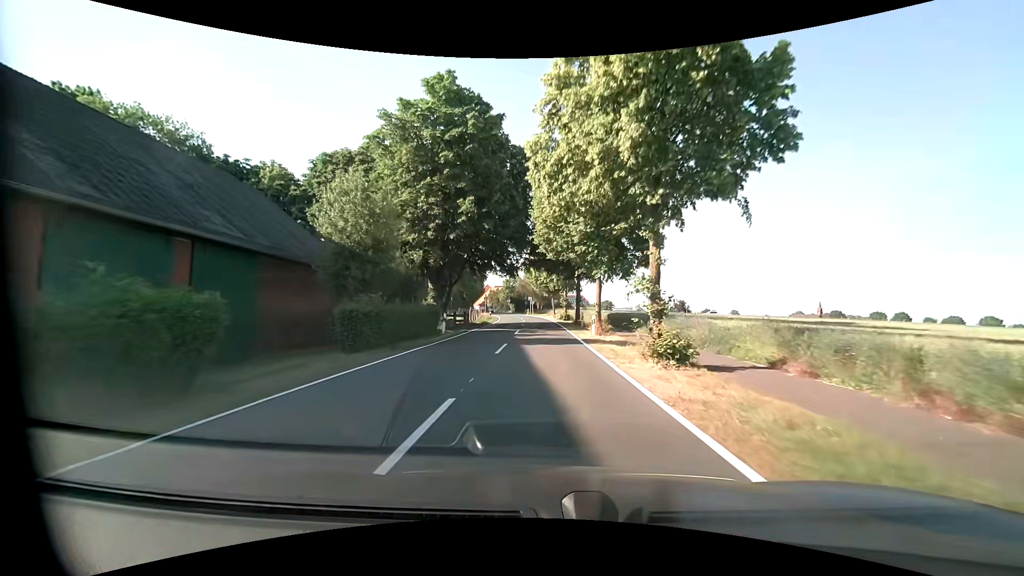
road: tertiary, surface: asphalt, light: Day
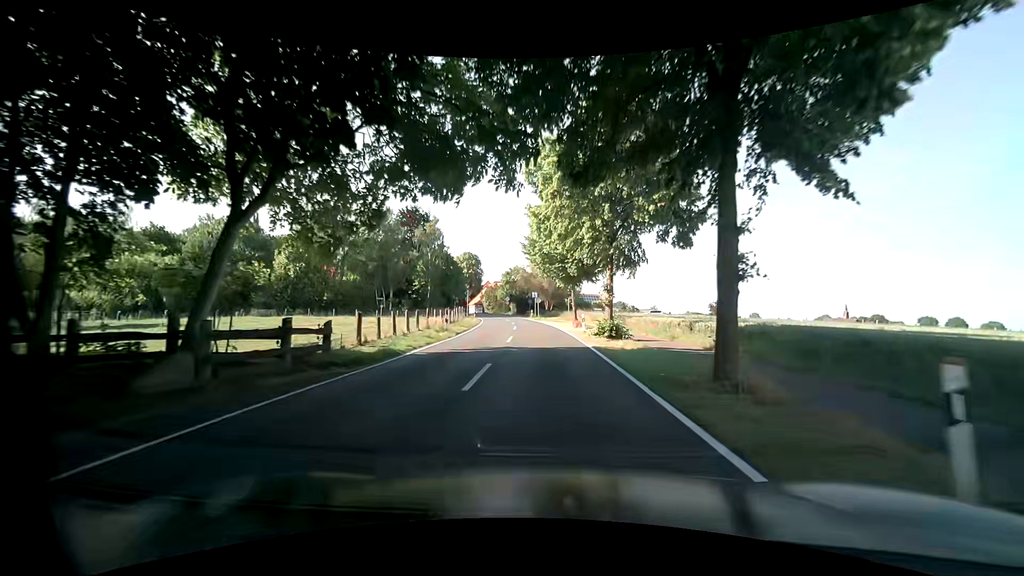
(-0.2, +31.0) m; -1°
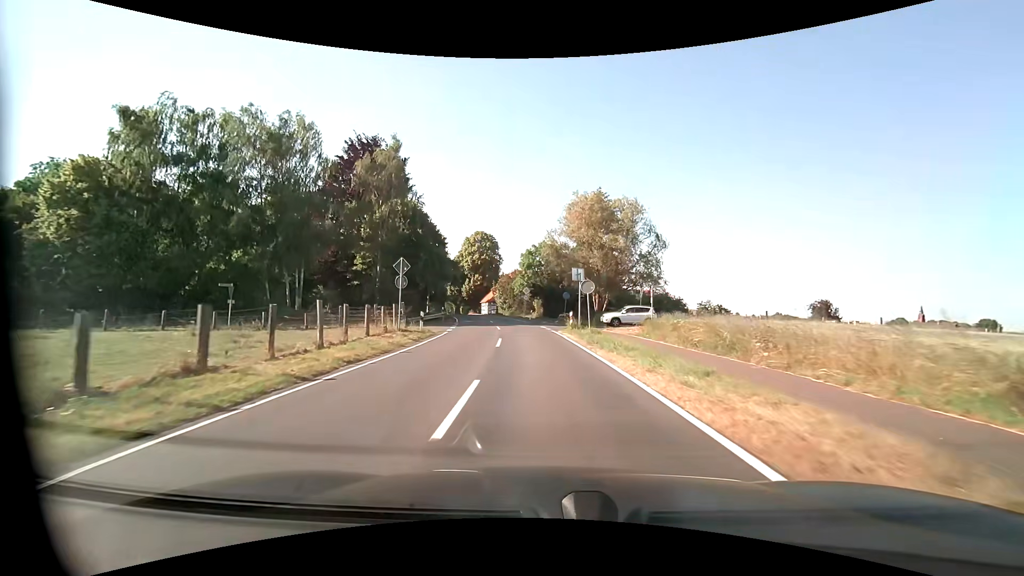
(-0.8, +39.3) m; -3°
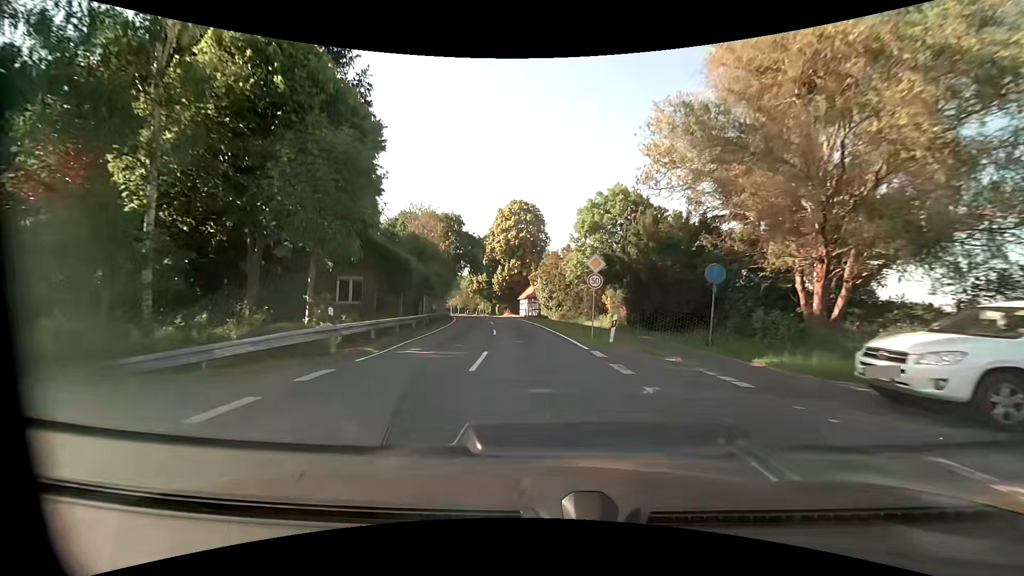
(-1.6, +31.6) m; -6°
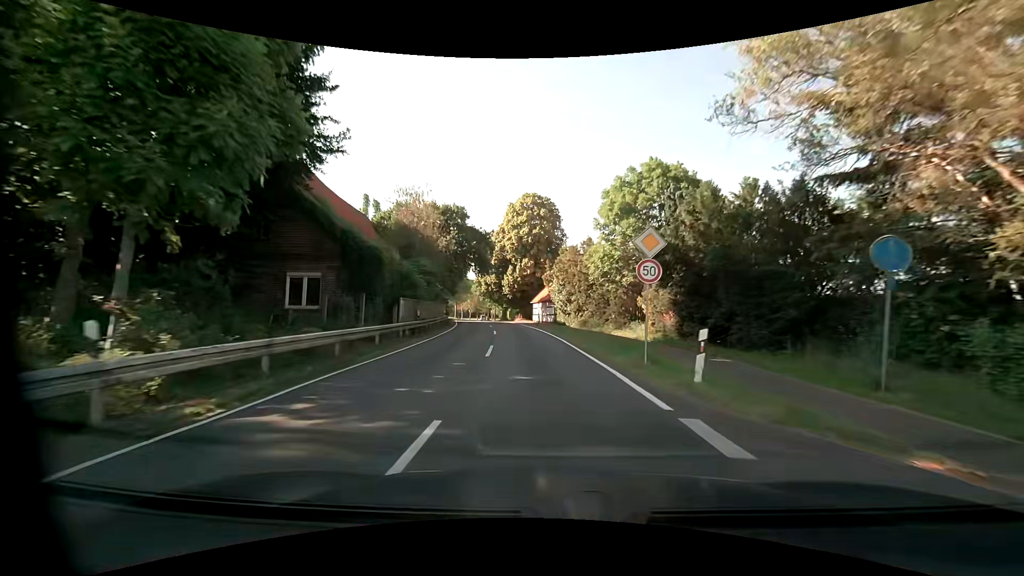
(-0.1, +7.9) m; -1°
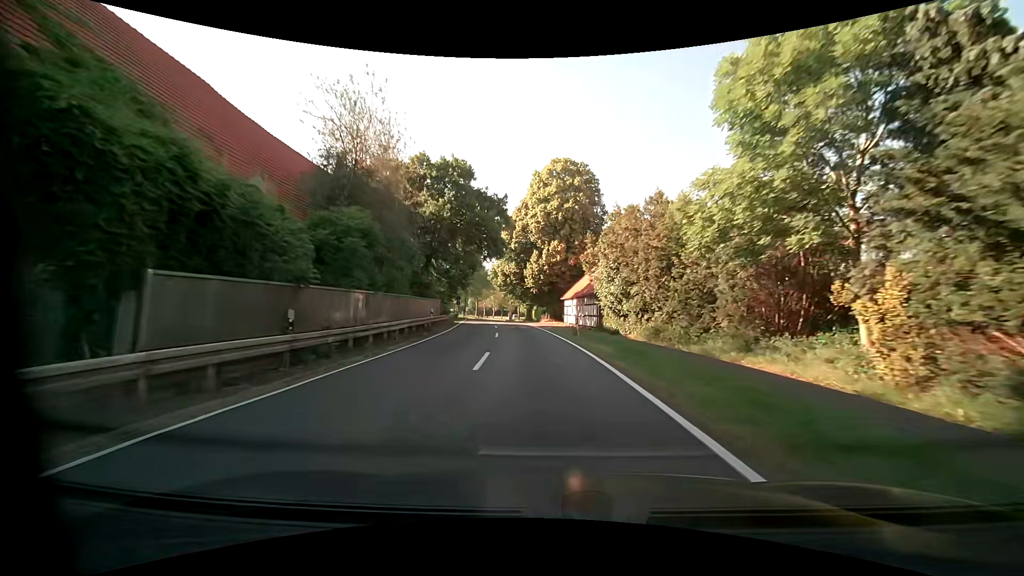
(-0.5, +15.8) m; -3°
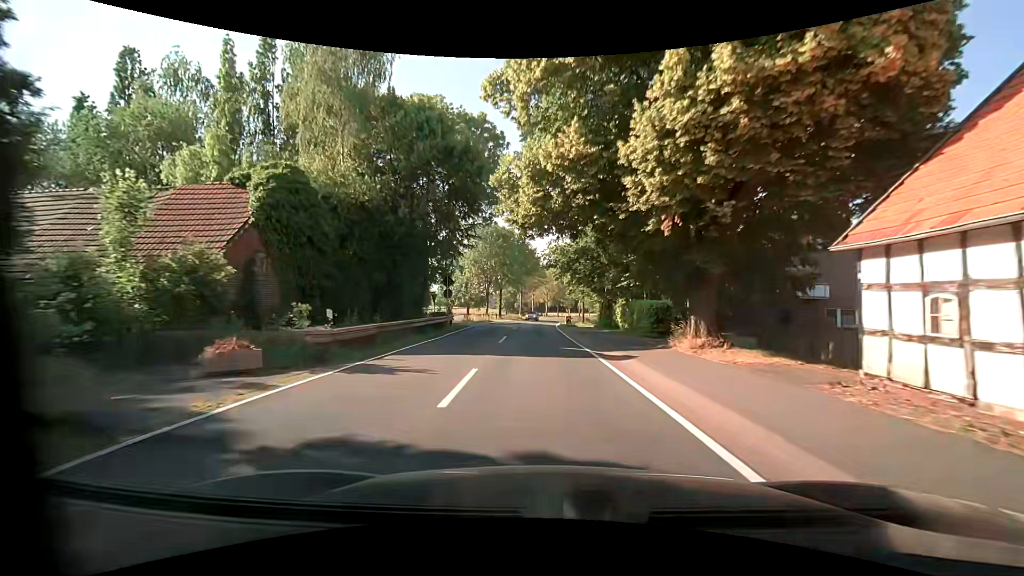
(-2.6, +39.8) m; -7°
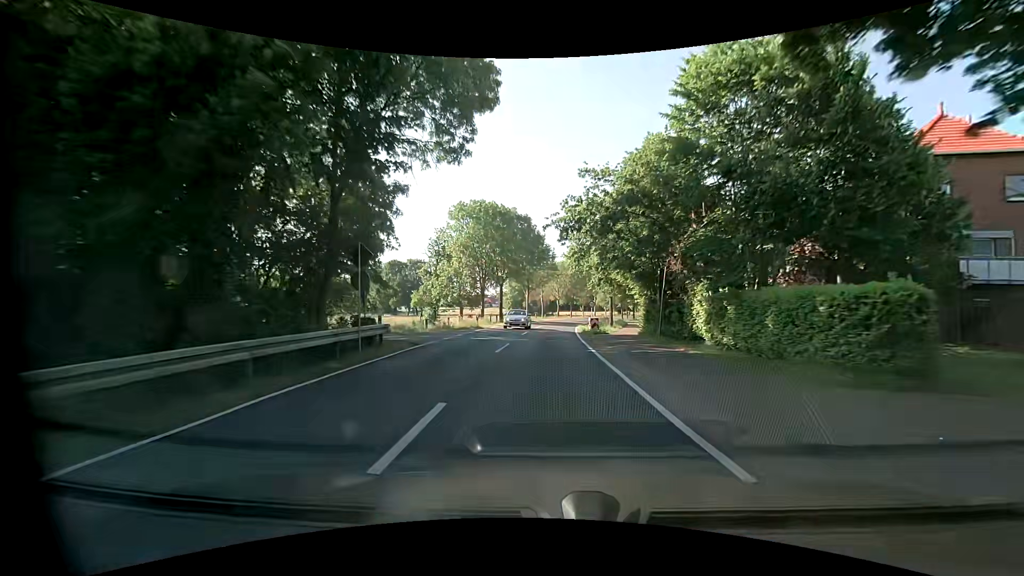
(-0.4, +16.1) m; -2°
(0, +10) (0, +20) (+1, +30) (+1, +40) (+2, +50) (+3, +60) (+5, +70) (+7, +80) (+9, +89) (+11, +99) m
